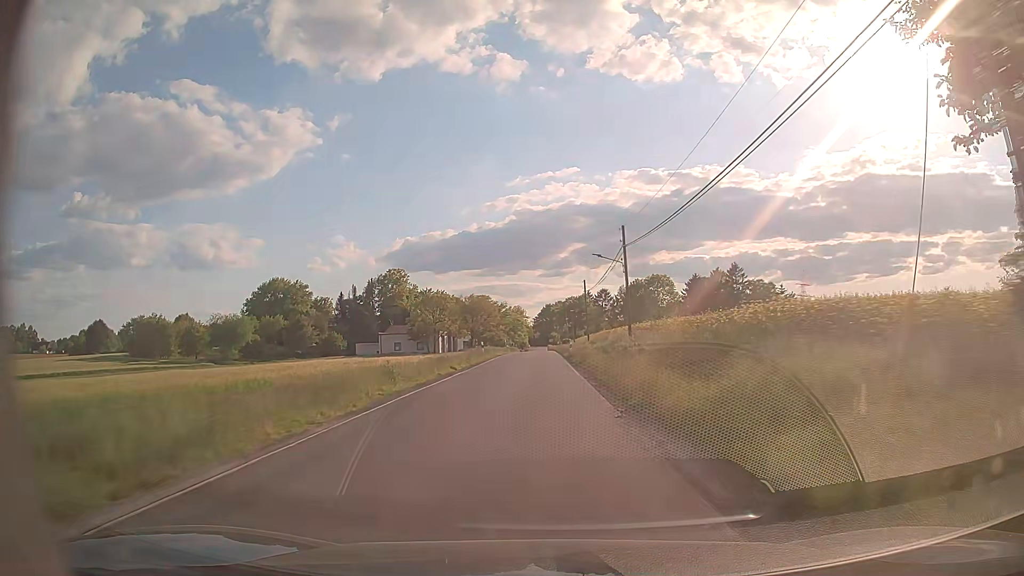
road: tertiary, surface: asphalt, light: Day
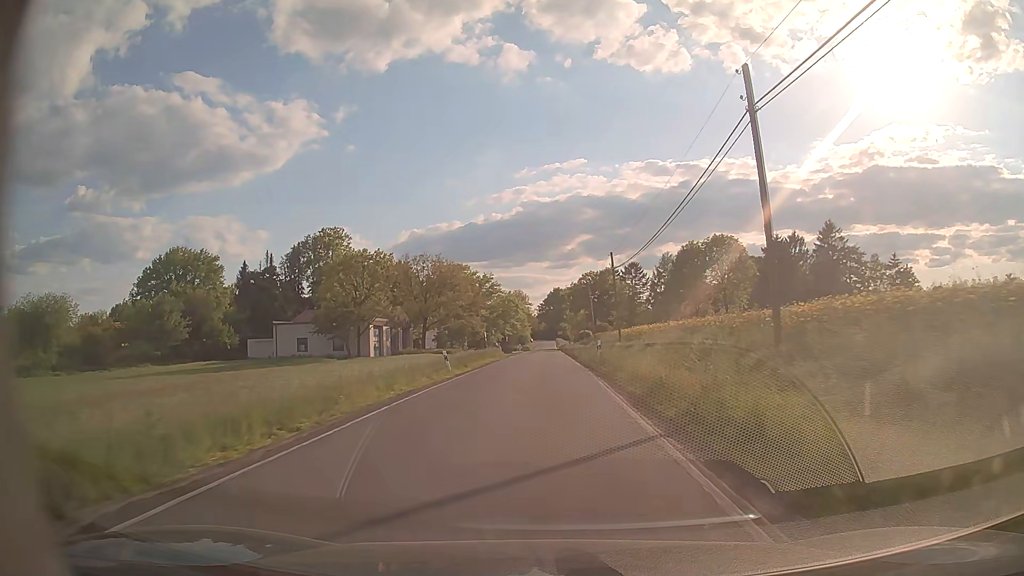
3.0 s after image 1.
(-0.6, +58.9) m; -1°
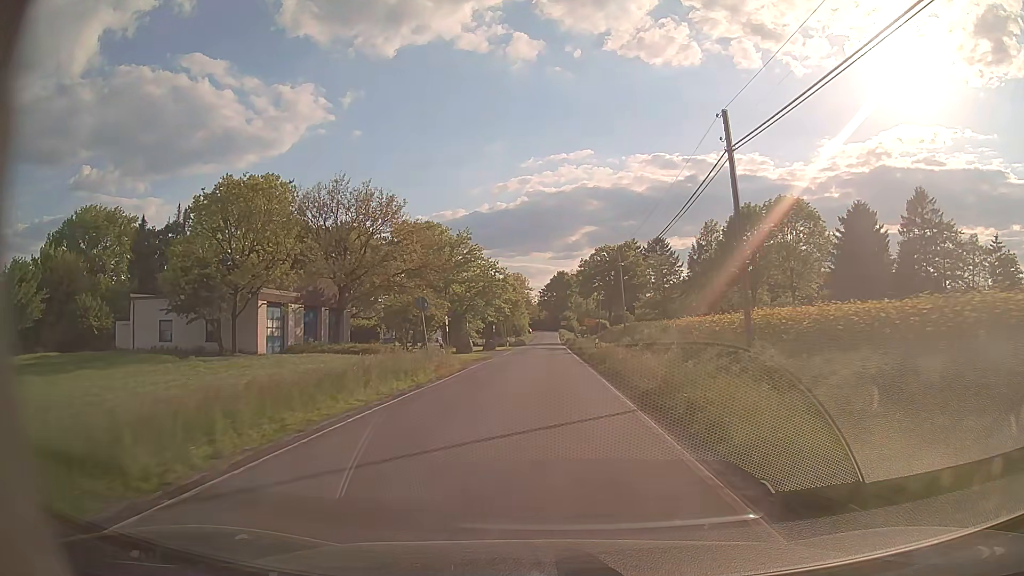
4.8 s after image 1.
(0.0, +31.6) m; 0°
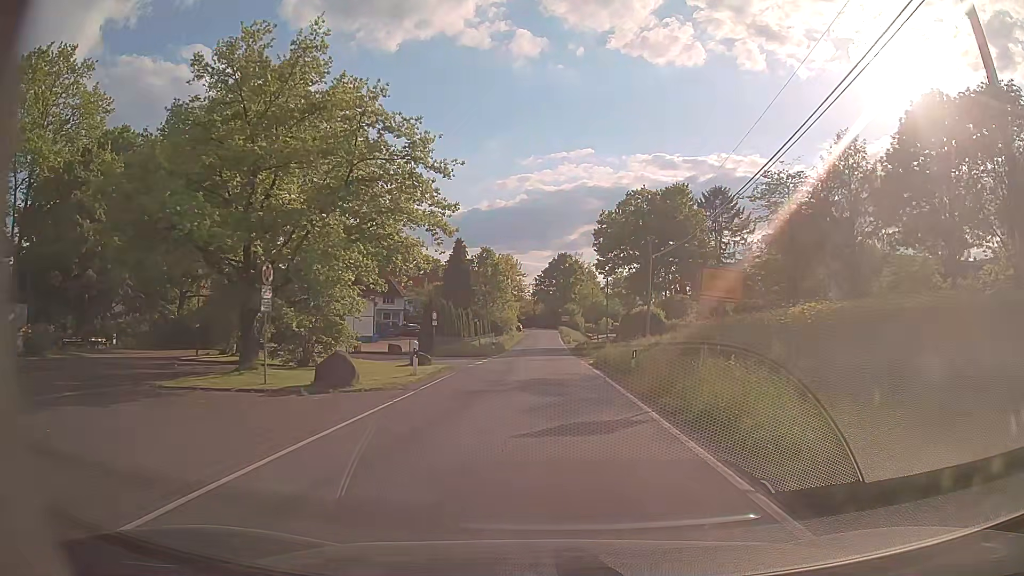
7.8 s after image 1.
(-0.1, +45.4) m; 0°
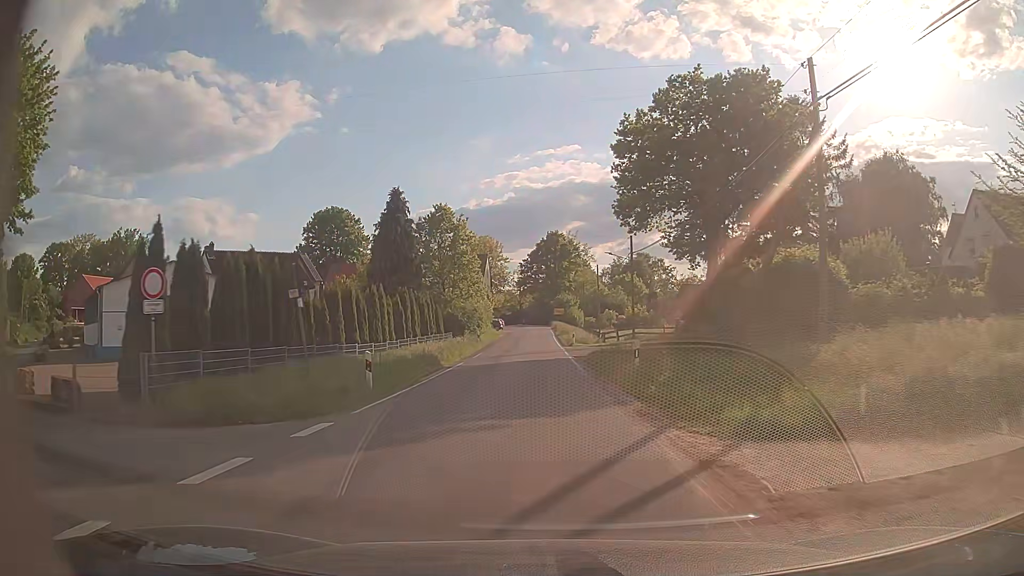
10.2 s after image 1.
(+0.1, +31.0) m; +1°
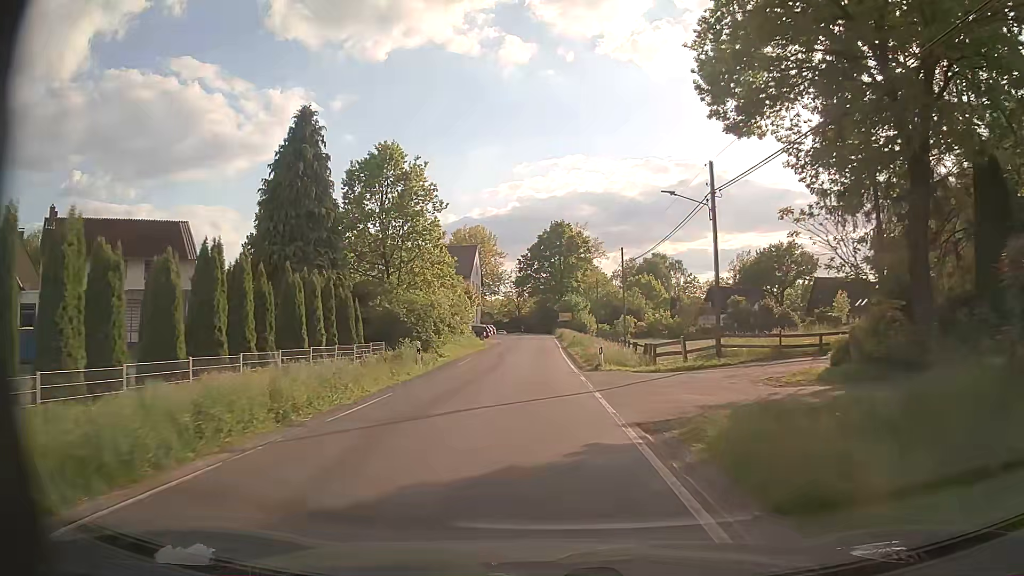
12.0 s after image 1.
(-0.1, +23.3) m; -1°
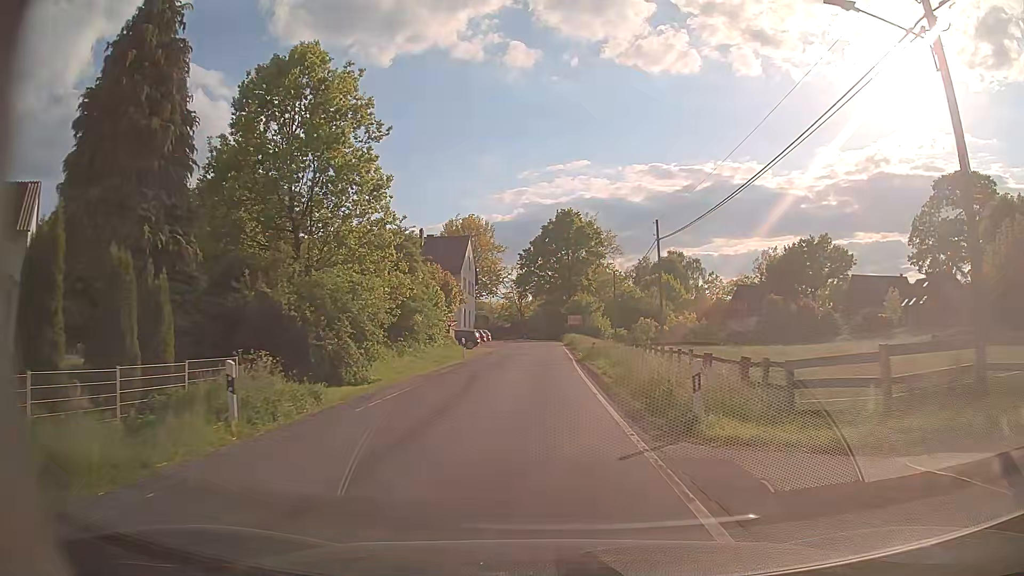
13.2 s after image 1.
(-0.1, +15.7) m; -1°
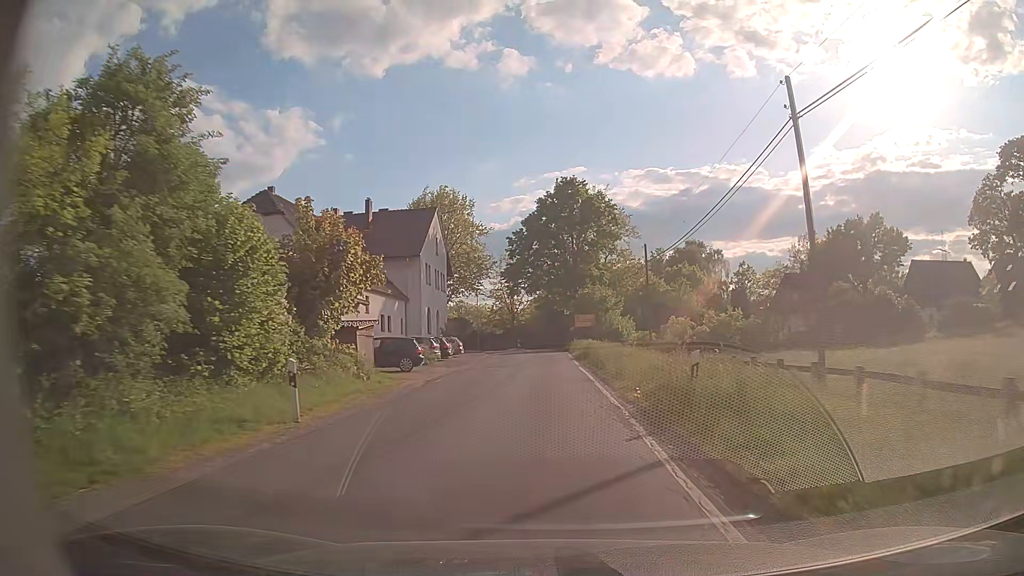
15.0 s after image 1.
(+0.1, +23.6) m; 0°
(0, +10) (0, +20) (0, +30) (0, +40) (0, +50) (0, +60) (0, +70) (+1, +80) (+1, +90) (+4, +99) m
